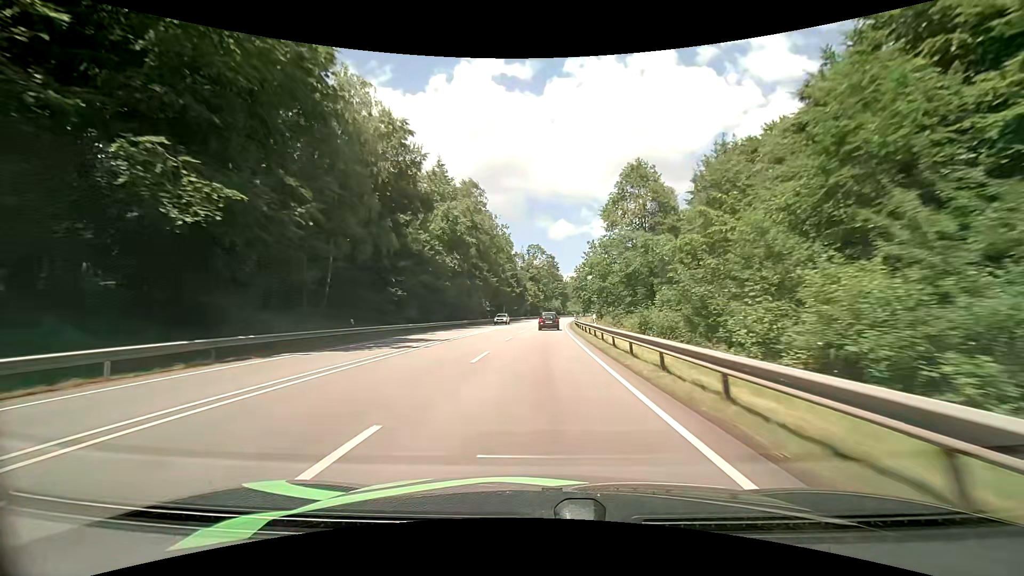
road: primary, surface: asphalt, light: Day
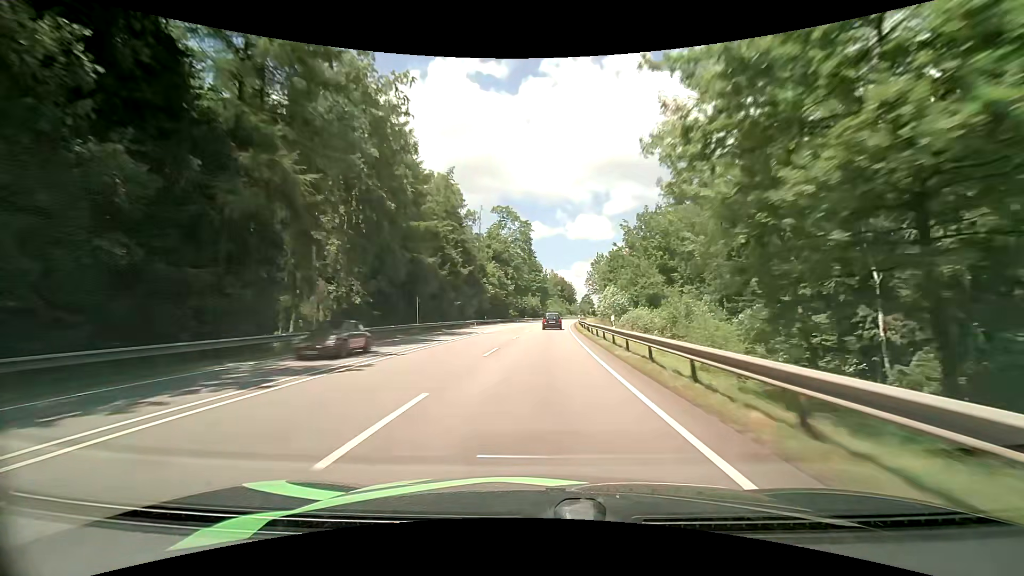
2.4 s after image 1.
(+1.3, +58.2) m; +2°
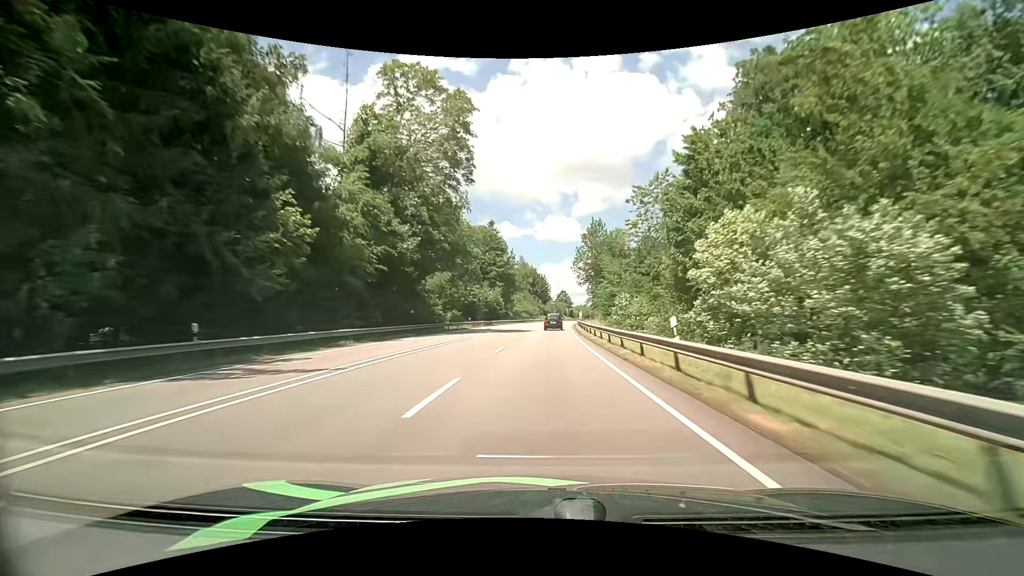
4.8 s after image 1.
(+2.2, +58.5) m; +4°
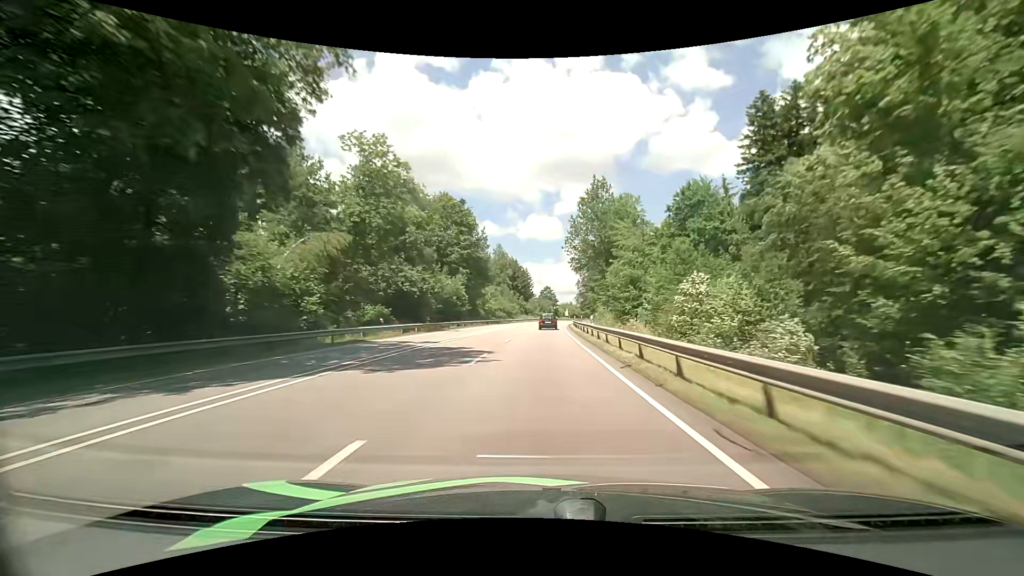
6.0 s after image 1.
(+0.5, +29.6) m; +2°
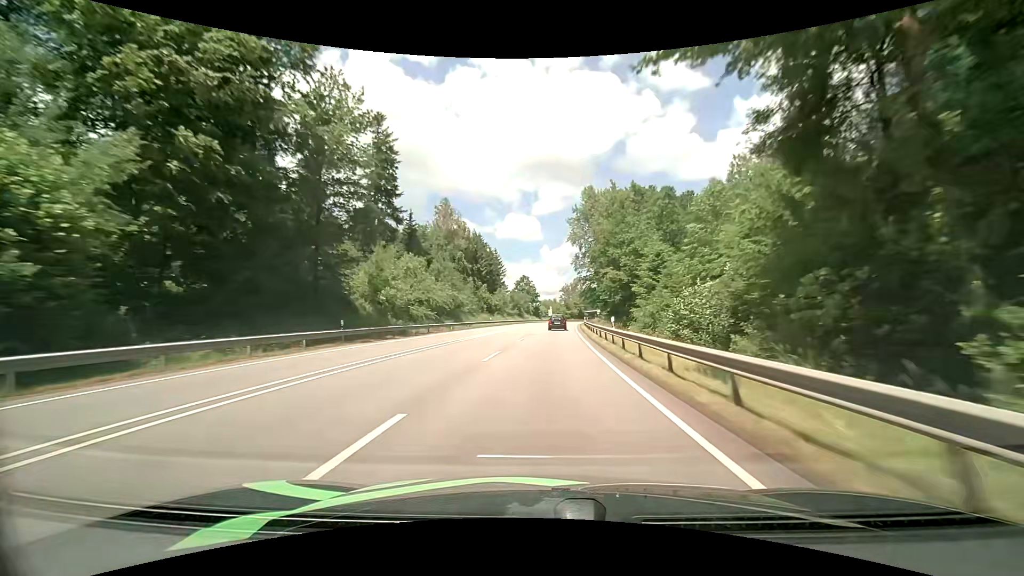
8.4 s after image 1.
(+1.3, +59.2) m; +3°
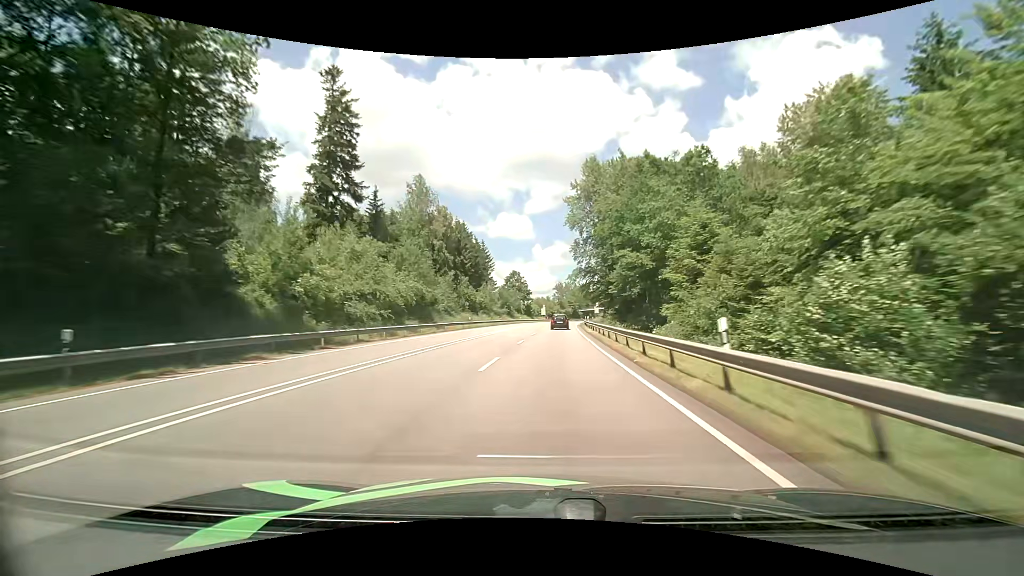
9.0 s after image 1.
(+0.1, +14.9) m; 0°
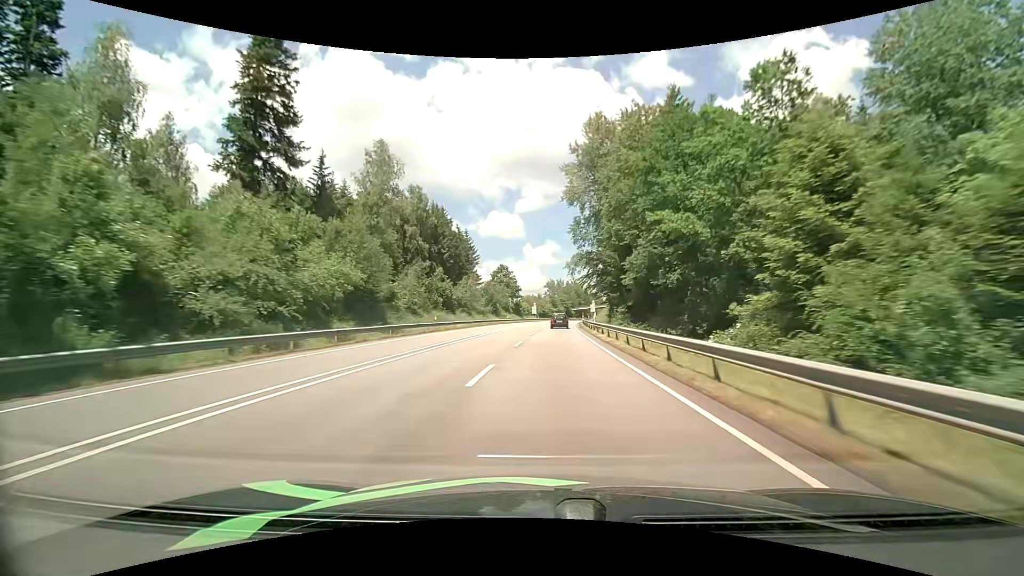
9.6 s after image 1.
(+0.2, +14.9) m; +1°
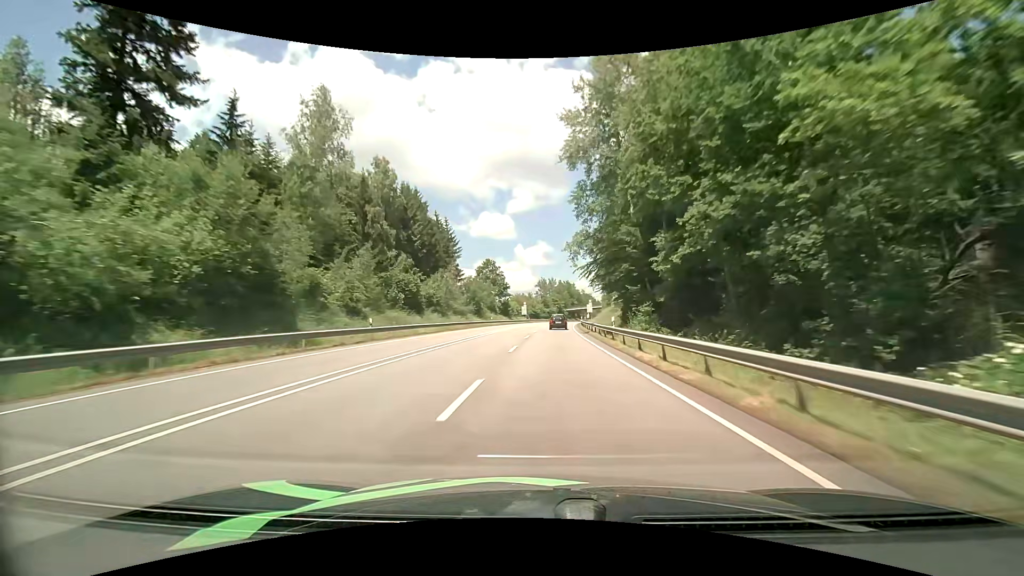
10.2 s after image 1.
(+0.2, +15.0) m; +1°
(0, +10) (0, +20) (+1, +30) (+1, +40) (+2, +50) (+2, +60) (+3, +70) (+4, +80) (+5, +90) (+6, +100) m
